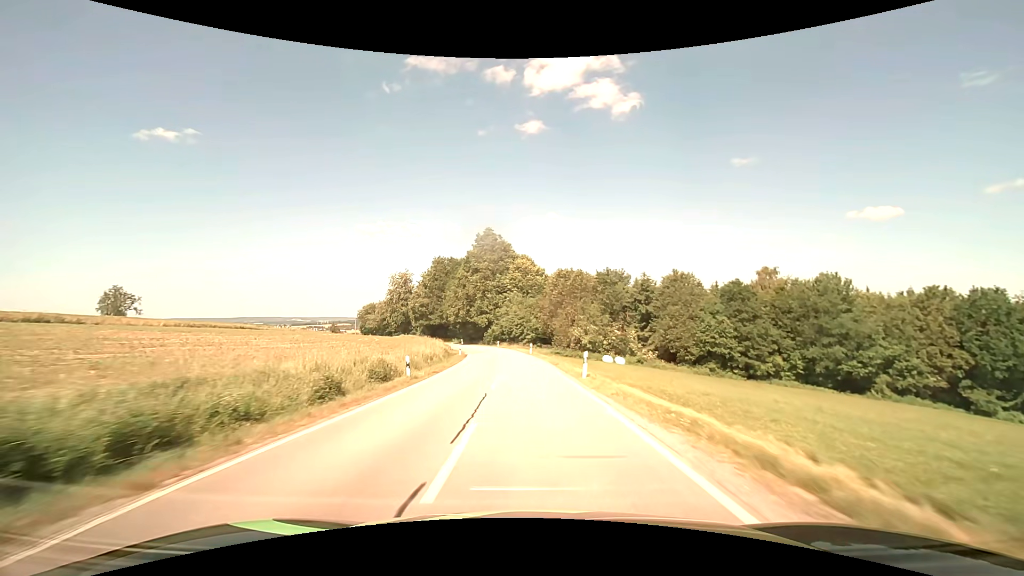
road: secondary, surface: asphalt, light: Day
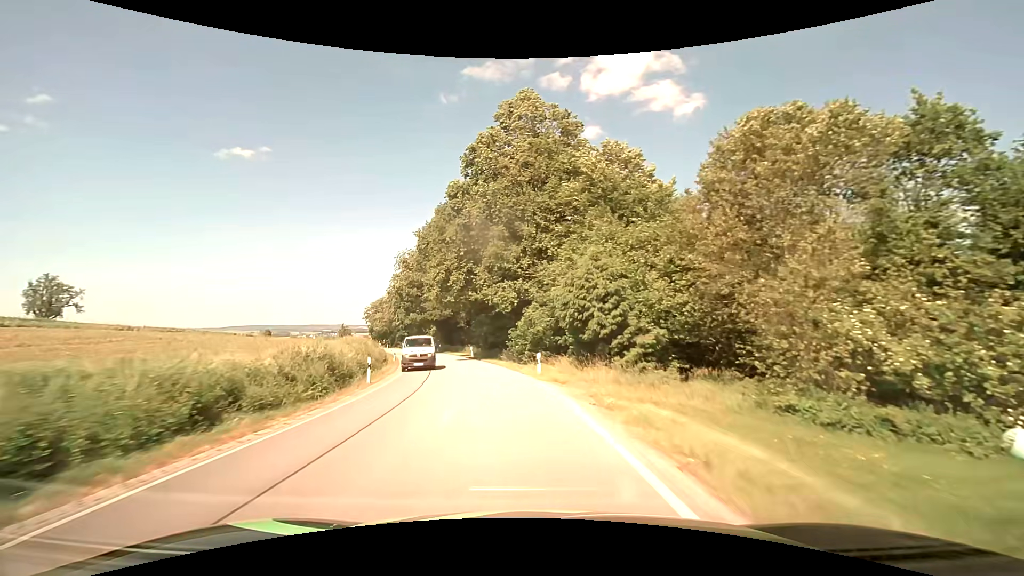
(-2.5, +54.7) m; -7°
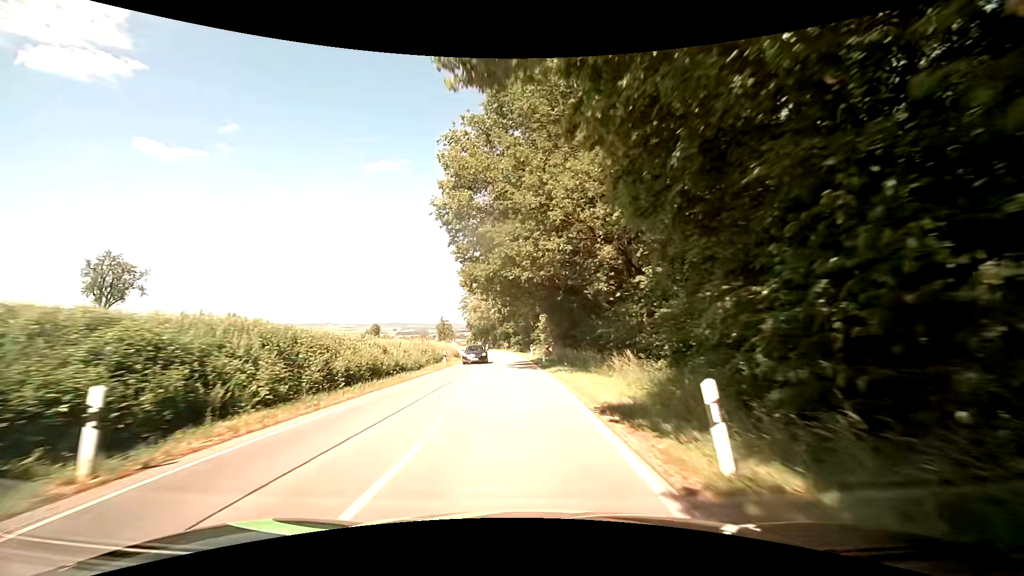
(-5.8, +41.1) m; -14°
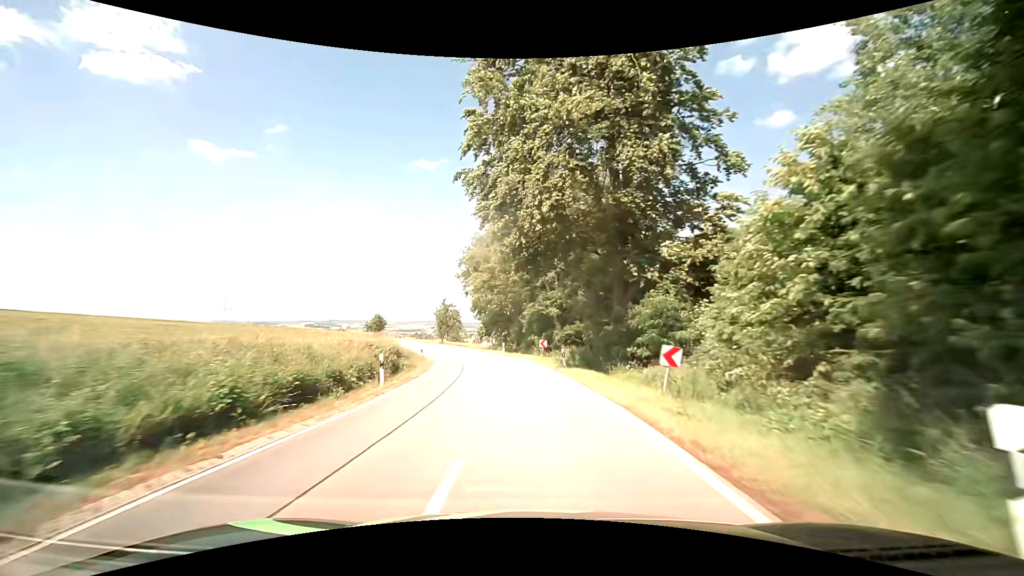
(-2.4, +48.5) m; -4°
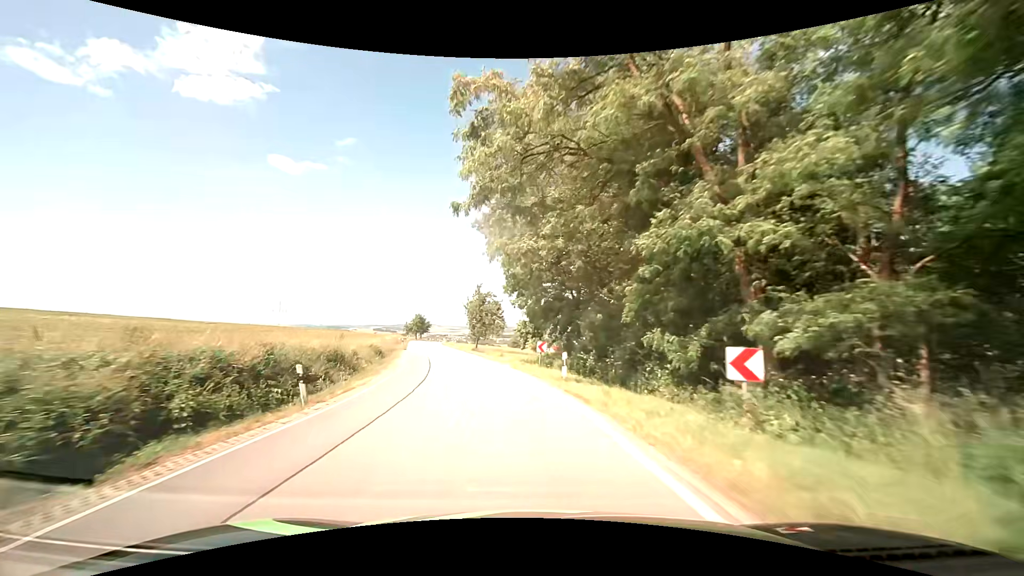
(-1.5, +27.6) m; -7°
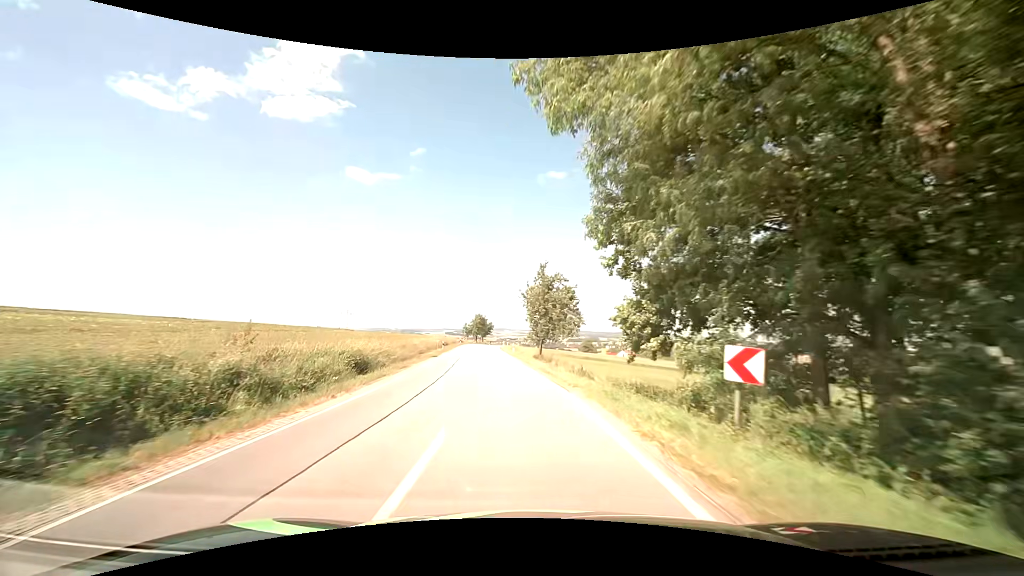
(-1.4, +17.9) m; -8°
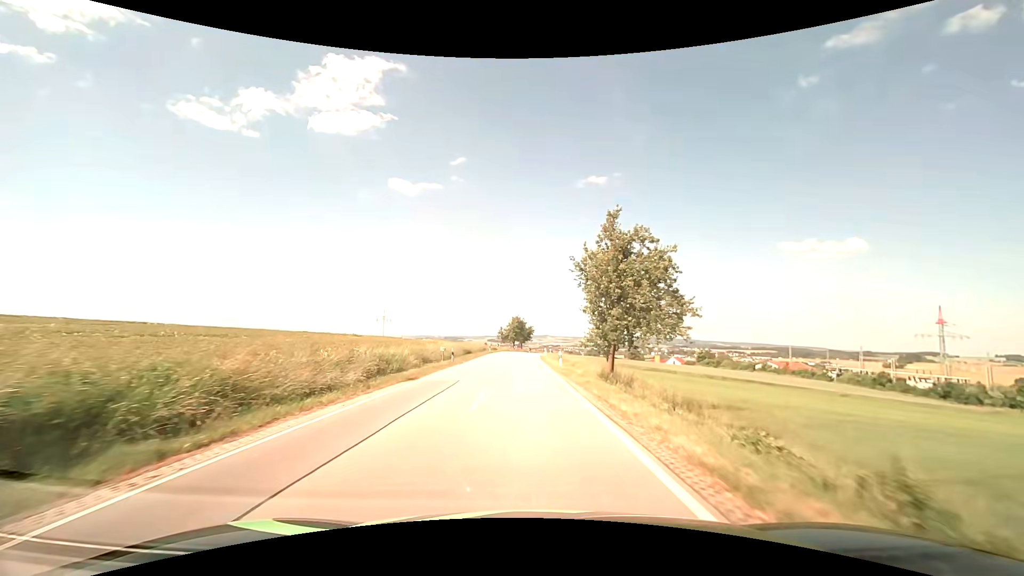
(-0.8, +17.9) m; -5°
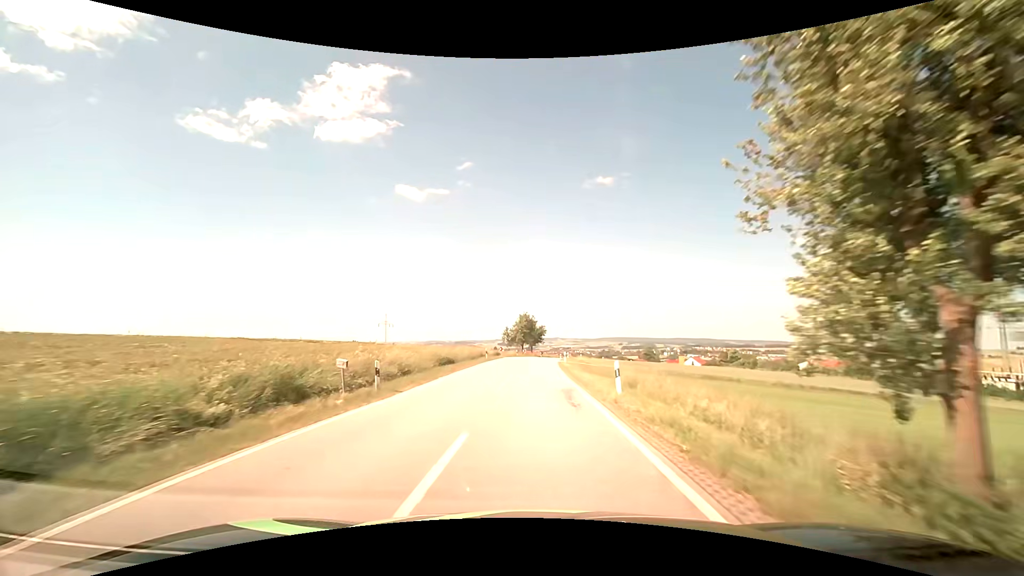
(-0.3, +18.3) m; -1°
